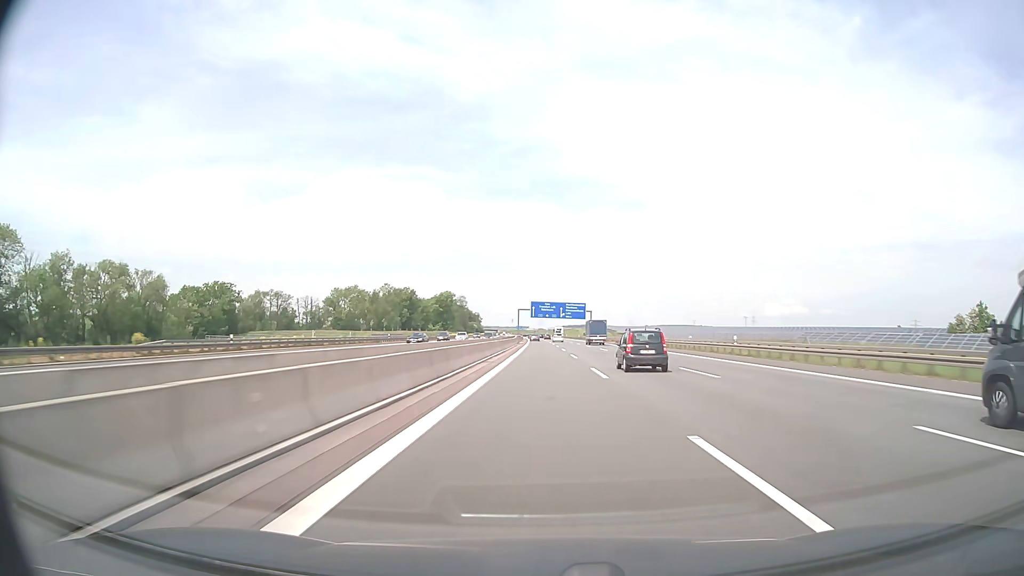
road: motorway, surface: asphalt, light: Day
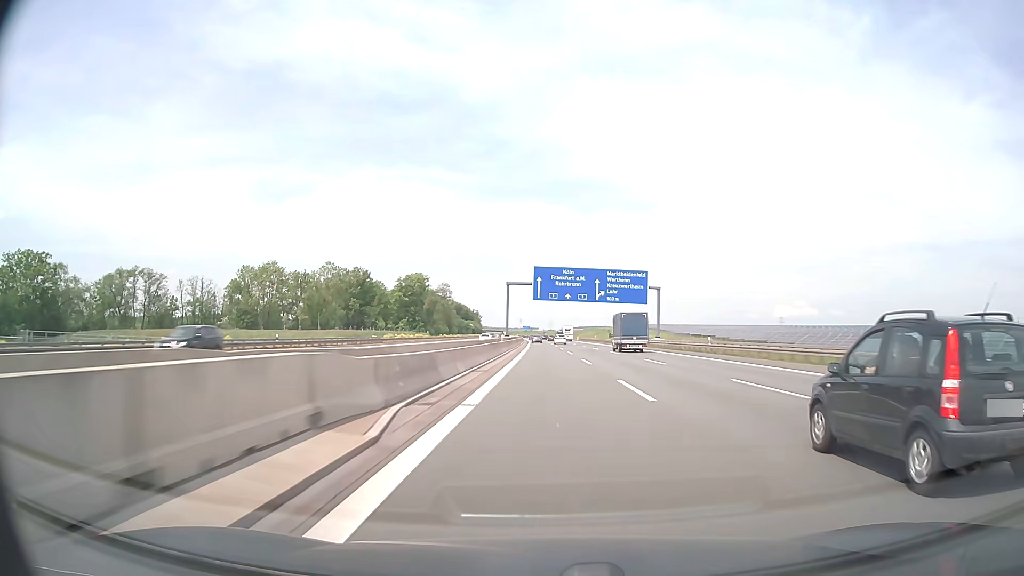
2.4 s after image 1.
(-0.8, +96.0) m; -1°
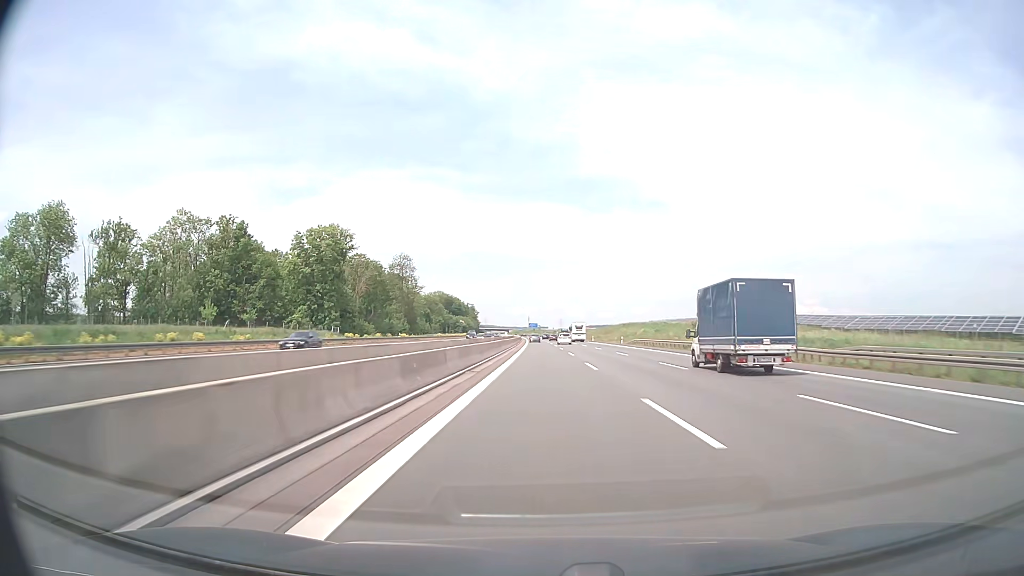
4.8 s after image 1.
(-0.4, +95.4) m; -1°
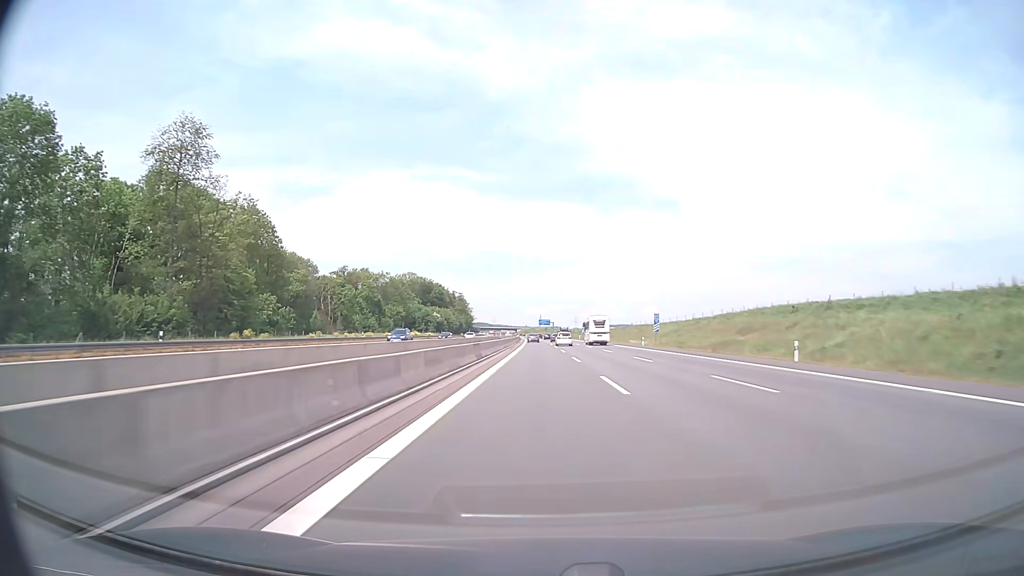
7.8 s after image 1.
(-0.9, +118.3) m; -1°
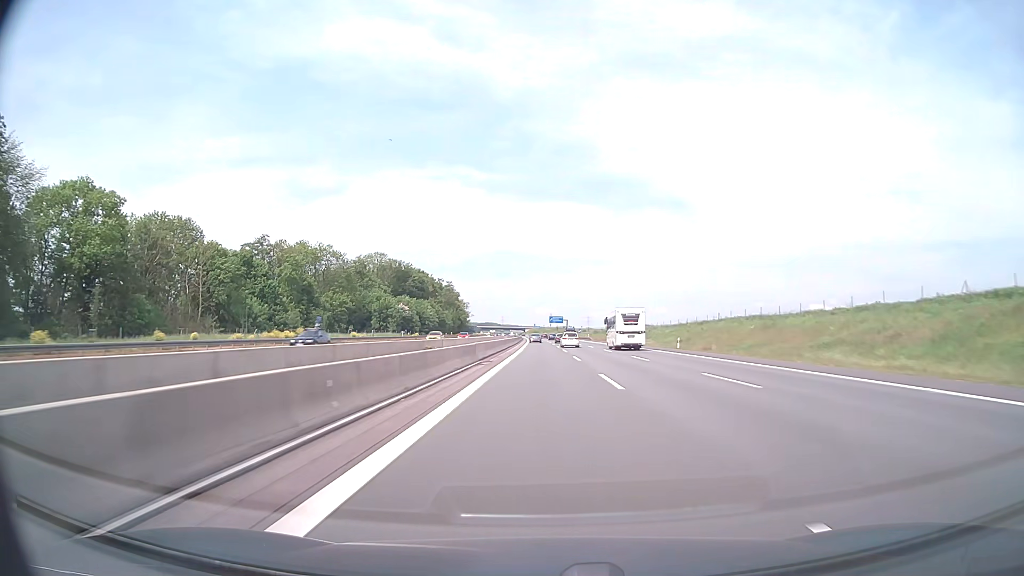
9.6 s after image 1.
(-0.5, +70.1) m; -1°
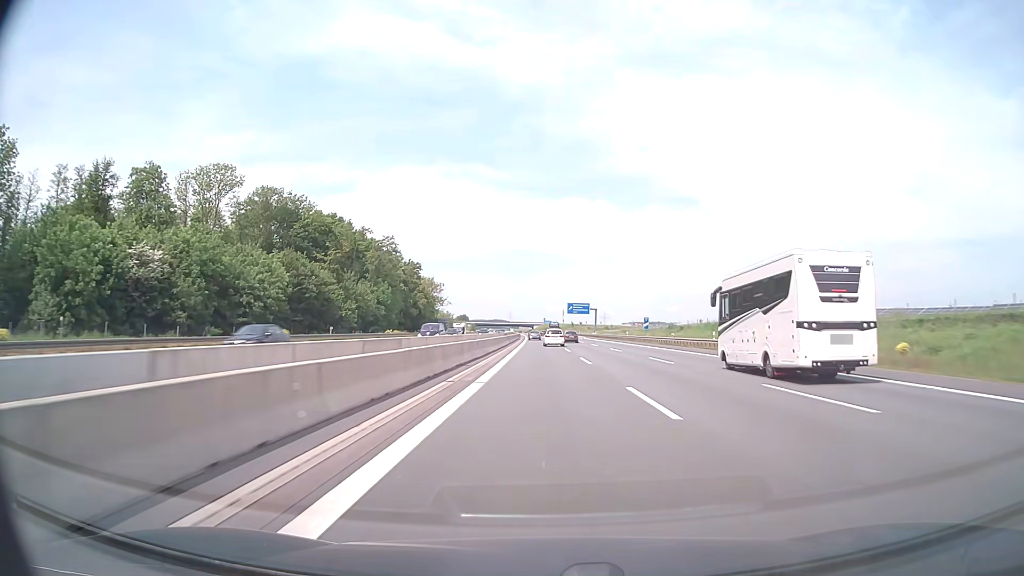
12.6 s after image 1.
(-1.0, +113.2) m; -1°
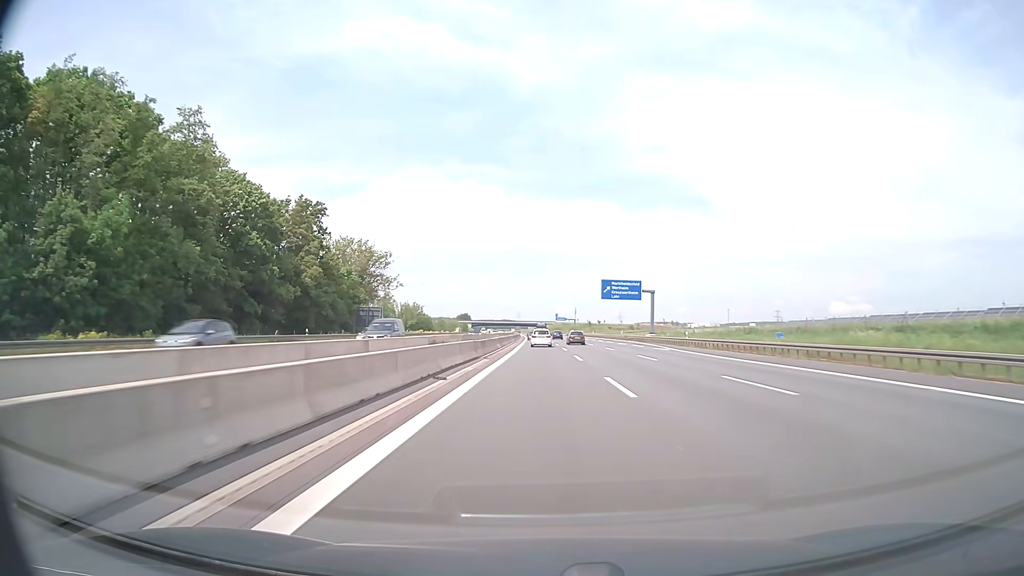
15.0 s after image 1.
(-0.6, +85.7) m; -1°
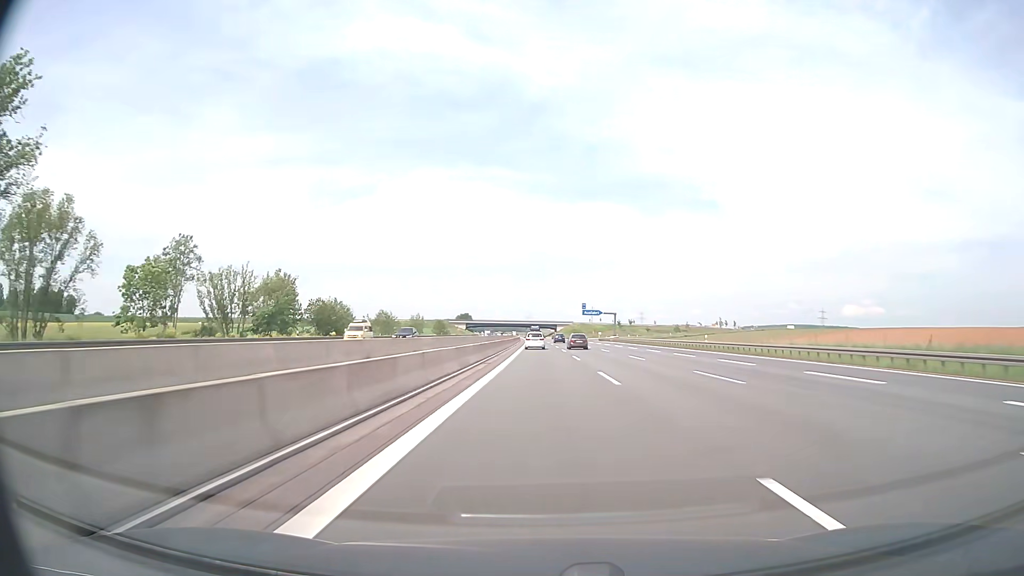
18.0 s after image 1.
(-1.1, +103.1) m; -1°
(0, +10) (0, +20) (0, +30) (0, +40) (0, +50) (0, +60) (0, +70) (0, +80) (-1, +90) (-1, +100) m
